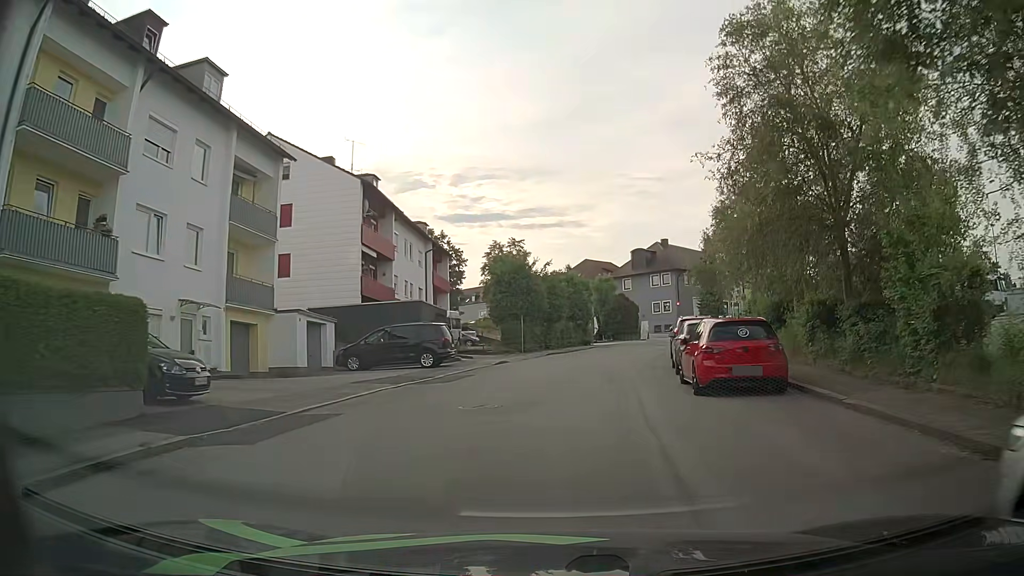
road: residential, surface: asphalt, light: Day
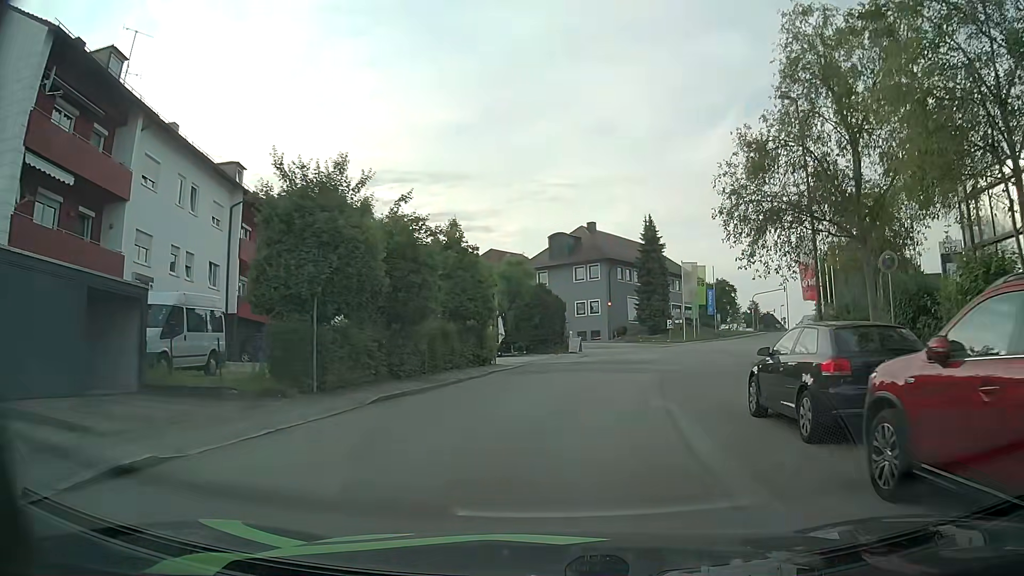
(+1.7, +22.0) m; +8°
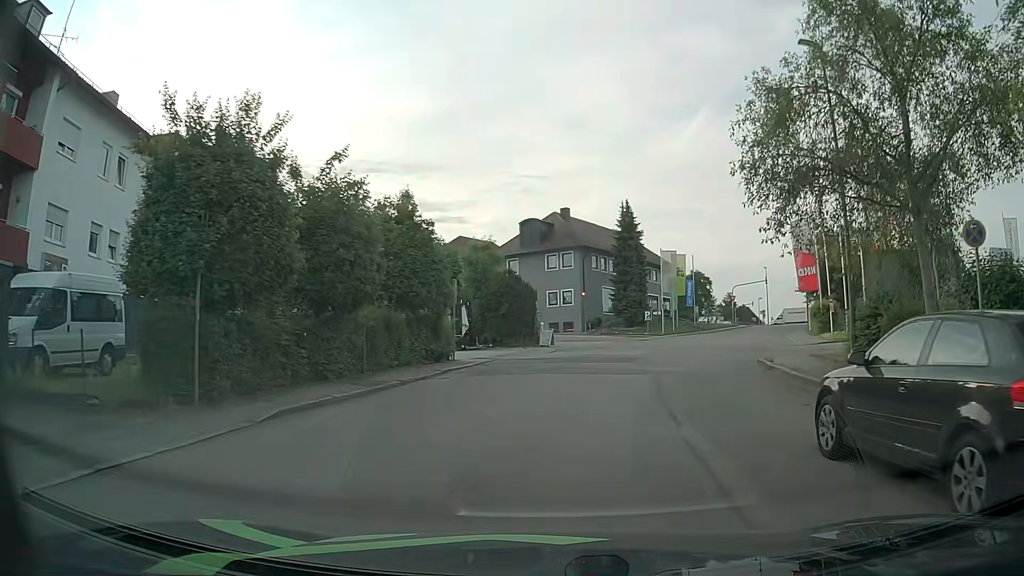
(+0.1, +4.0) m; +4°
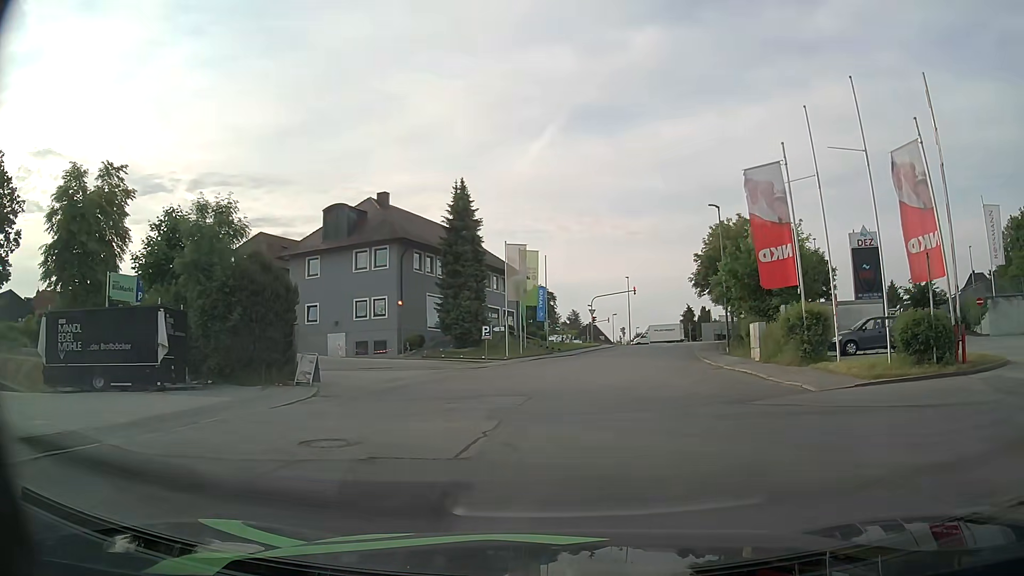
(+1.9, +17.5) m; +13°
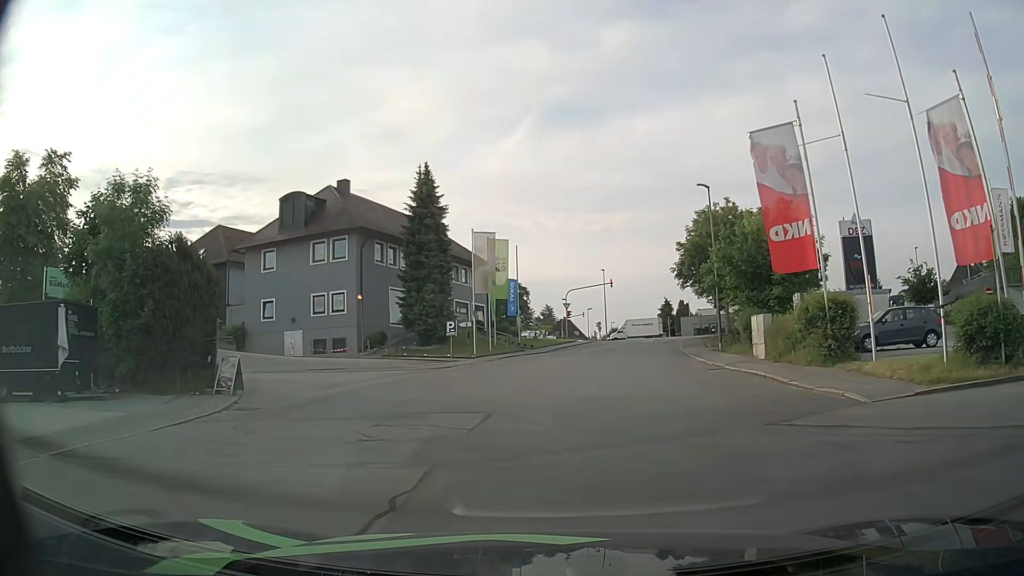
(+0.1, +4.0) m; +2°
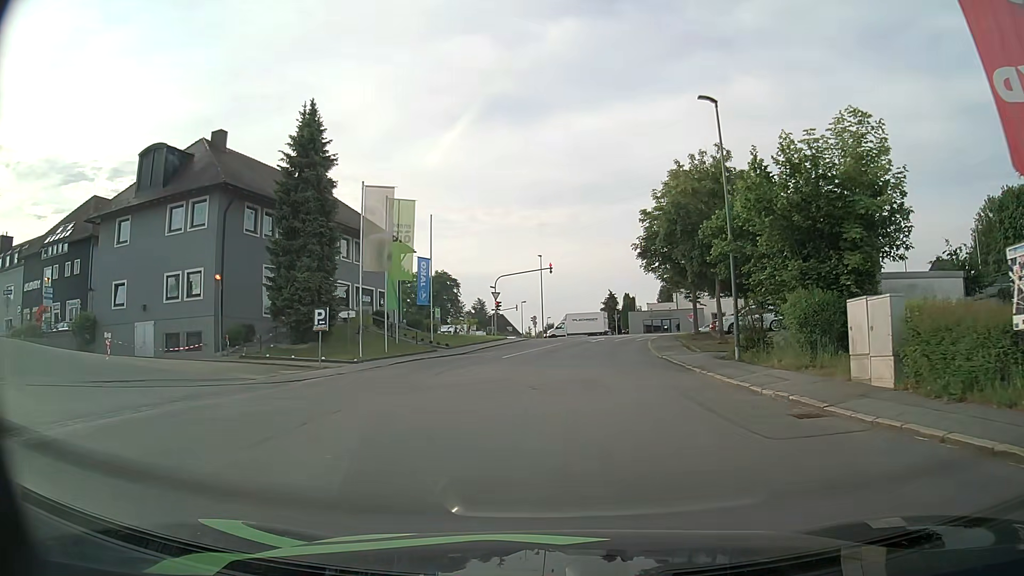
(+0.6, +12.8) m; +5°
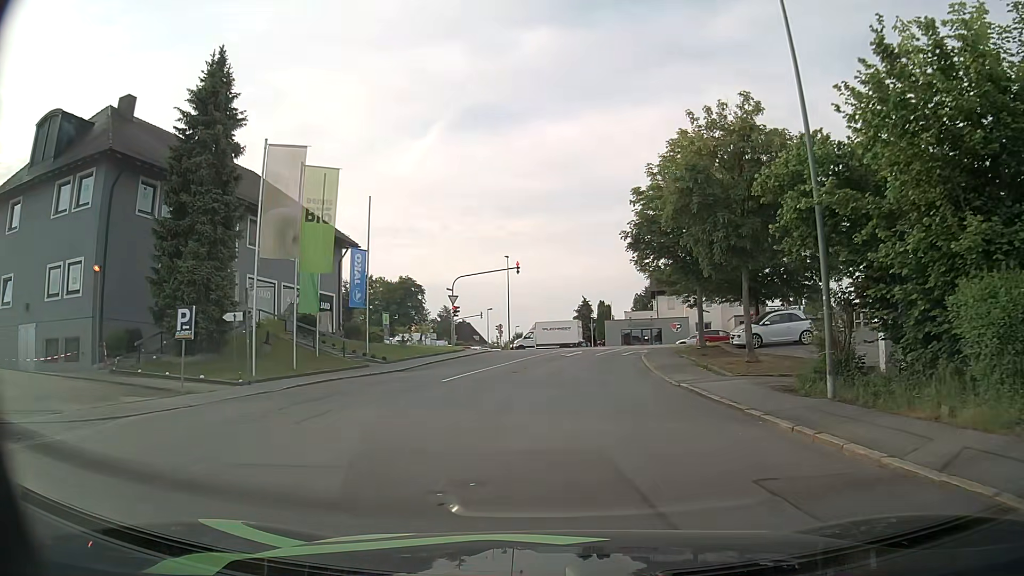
(+0.3, +8.7) m; +4°
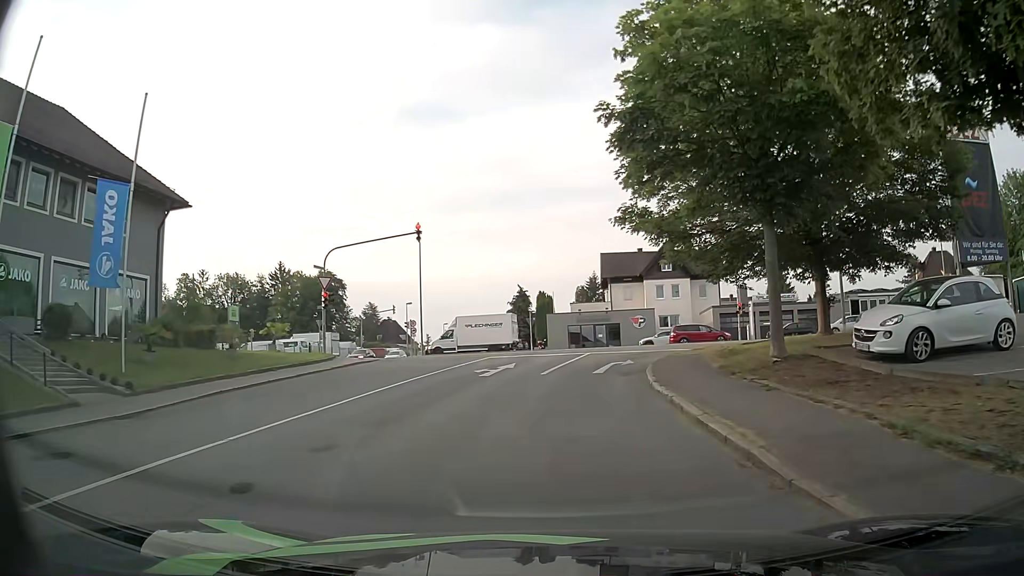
(+0.6, +16.9) m; +5°
